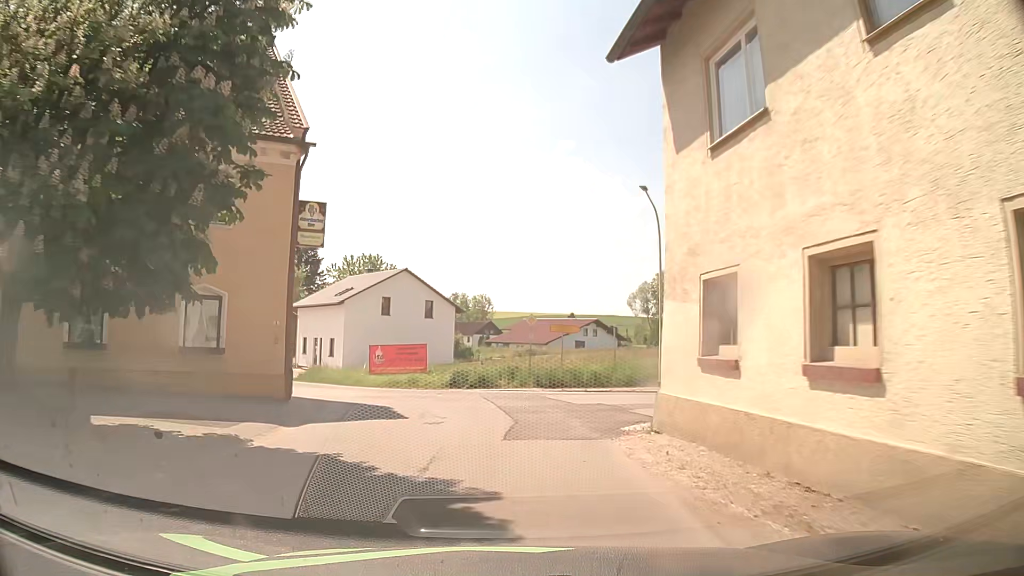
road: tertiary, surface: asphalt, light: Day
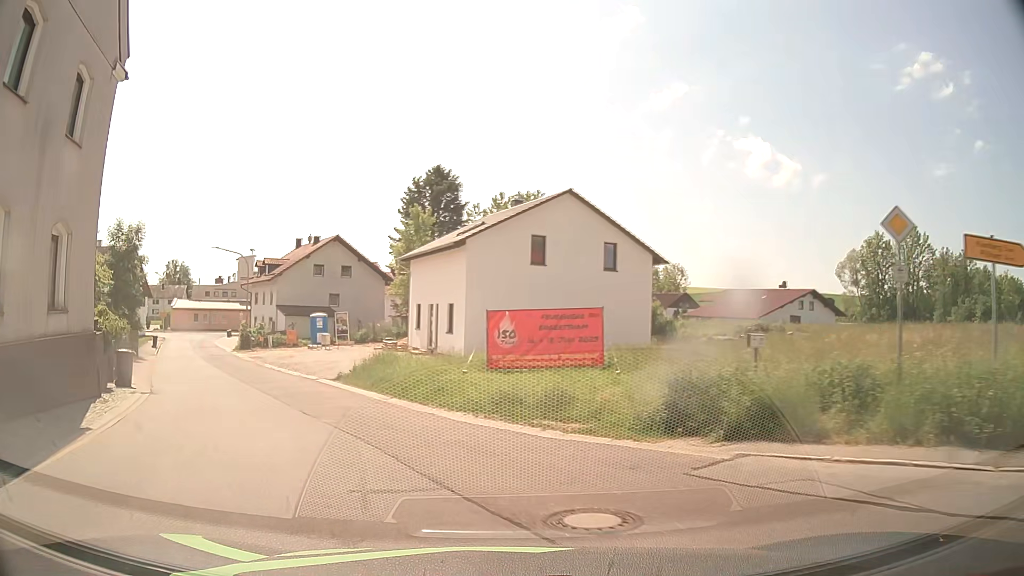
(-1.2, +20.4) m; -14°
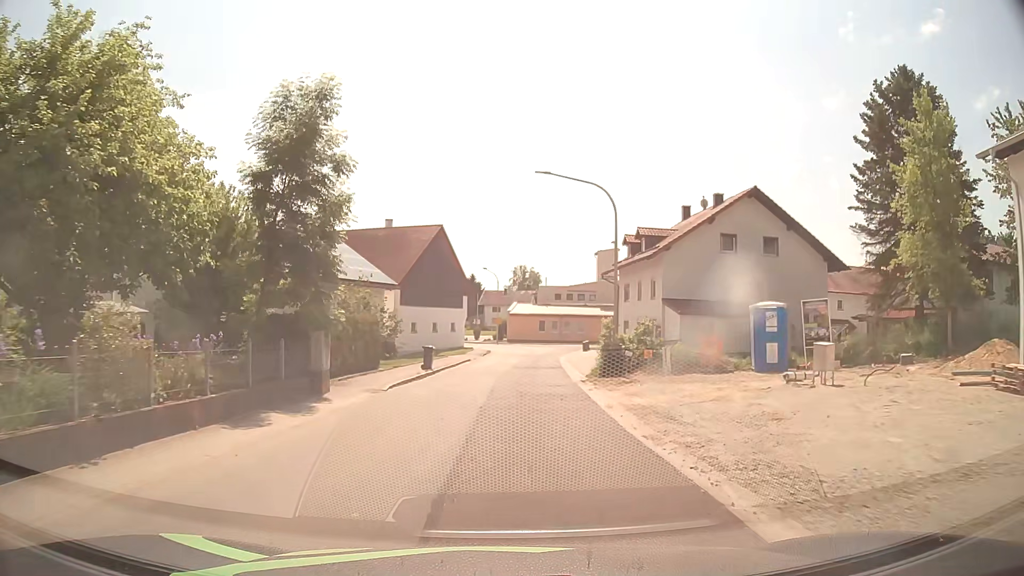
(-9.4, +23.9) m; -31°
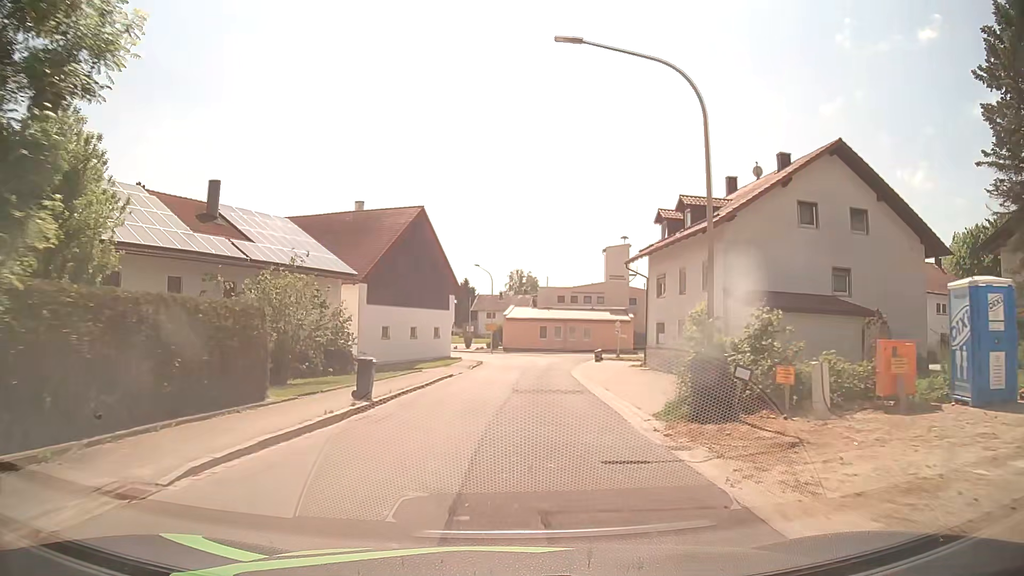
(-0.2, +12.1) m; -1°
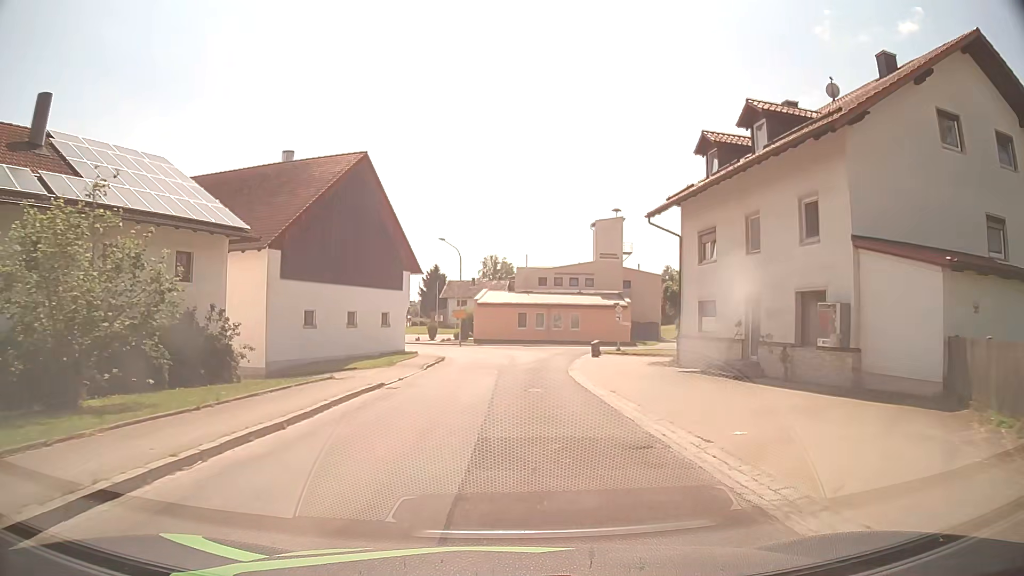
(+0.3, +12.8) m; +3°
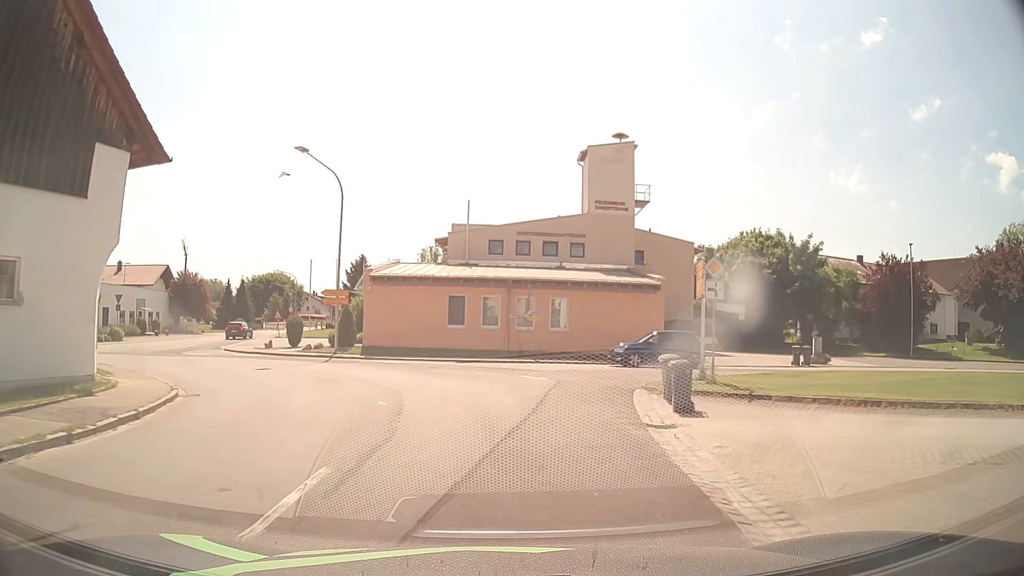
(+1.0, +30.4) m; +3°
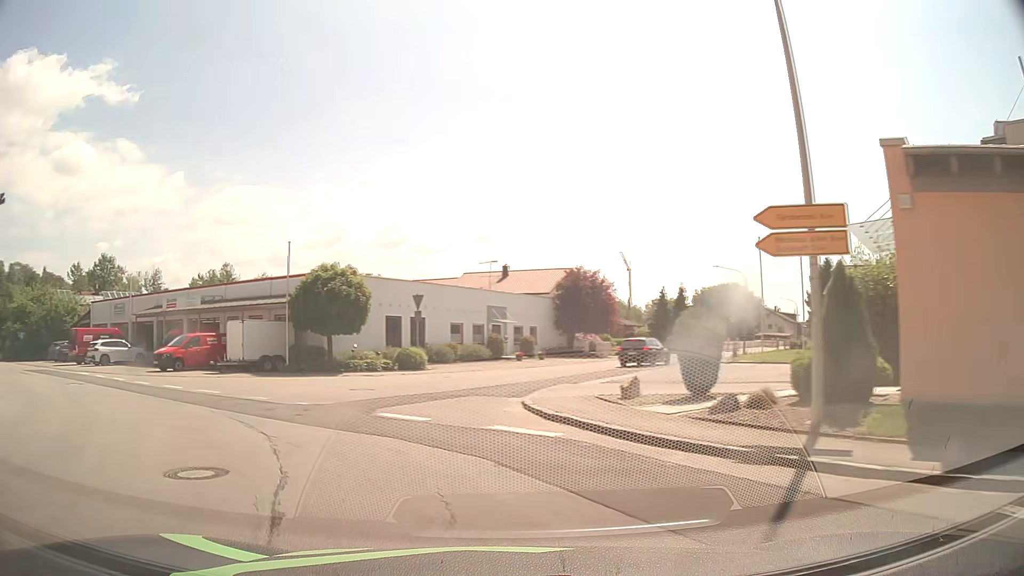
(-4.5, +23.1) m; -38°
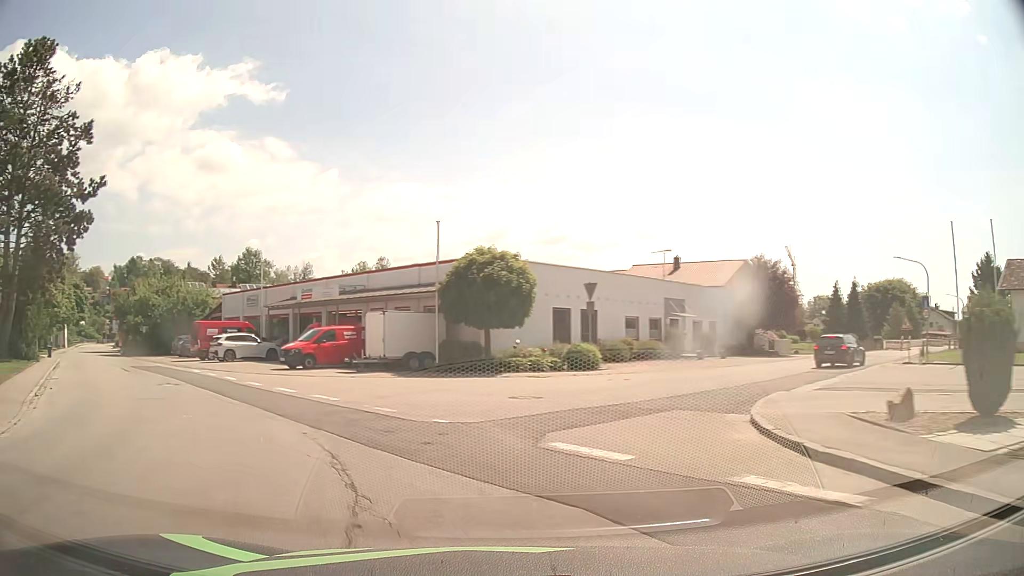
(-0.5, +4.4) m; -13°
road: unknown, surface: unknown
(-3, +10) (-8, +18) (-14, +26) (-21, +33) (-27, +41) (-34, +49) (-40, +56) (-46, +64) (-52, +72) (-58, +80) m
